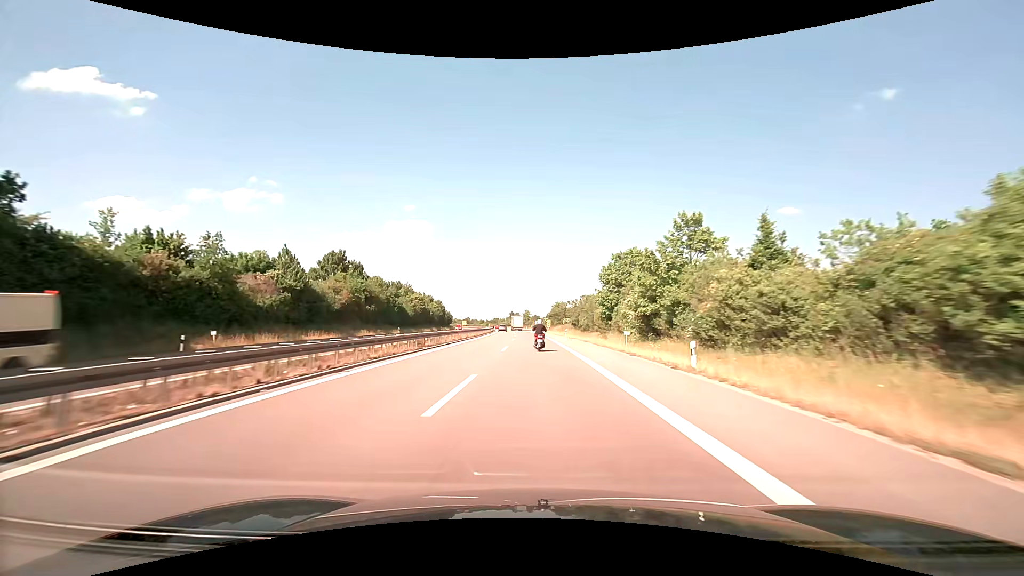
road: trunk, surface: asphalt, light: Day
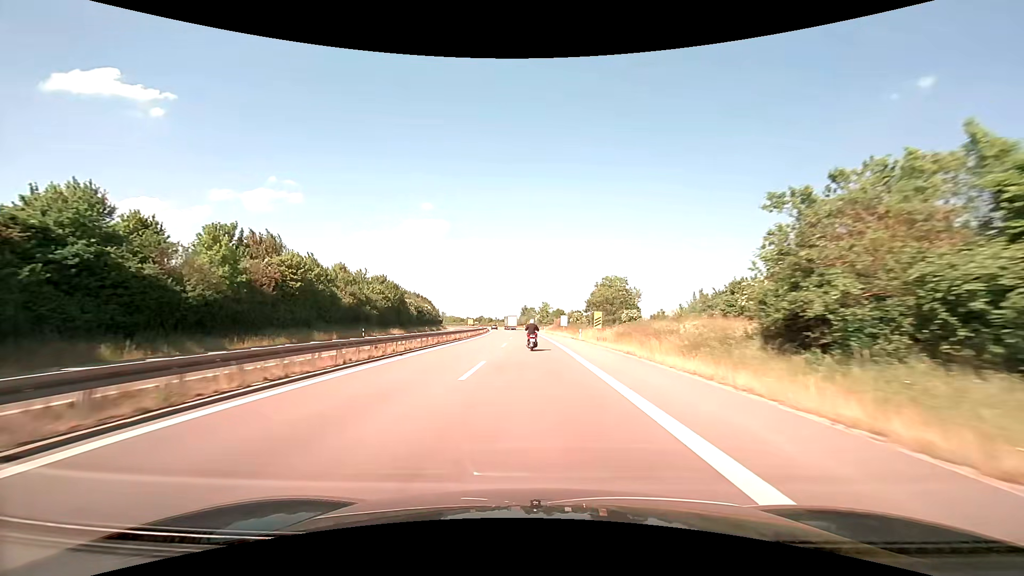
(-0.9, +67.7) m; -2°
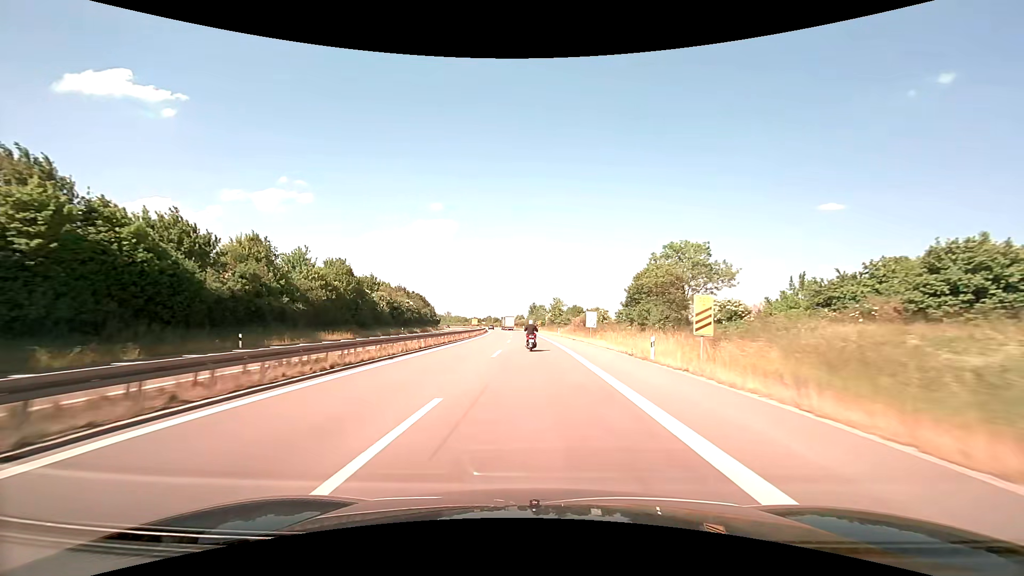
(-0.2, +27.2) m; -1°
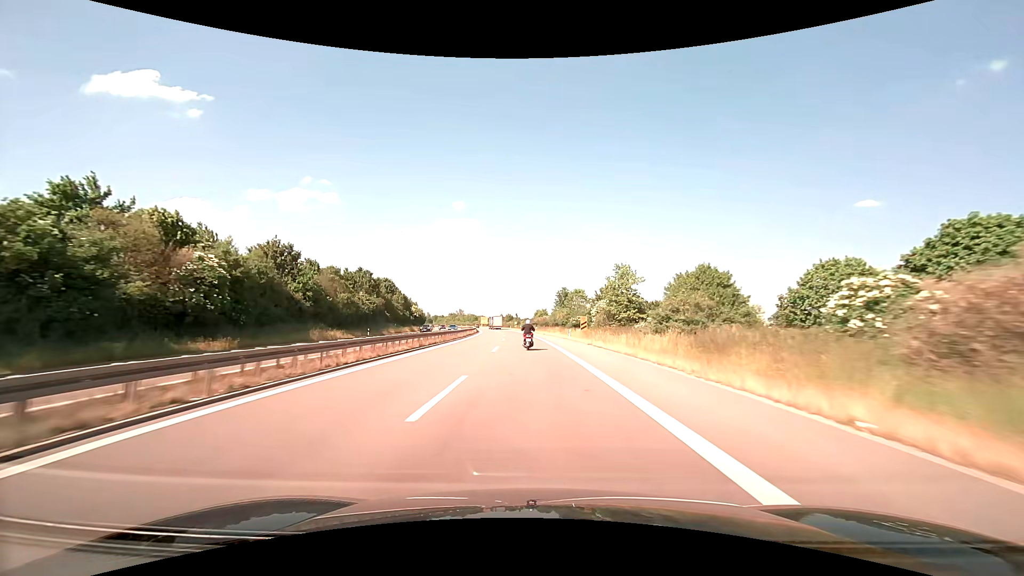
(-1.6, +68.5) m; -3°
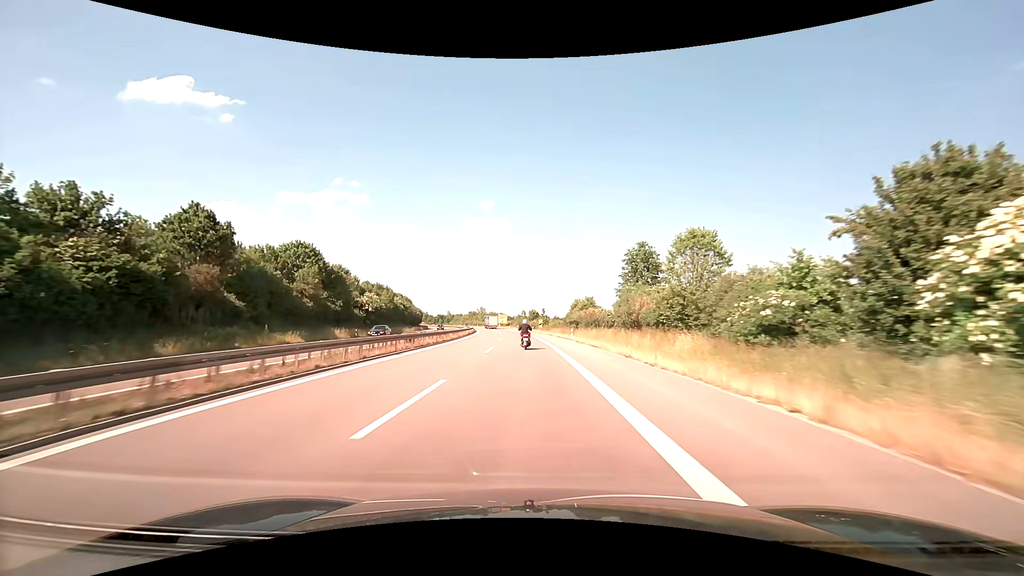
(-1.2, +55.4) m; -3°
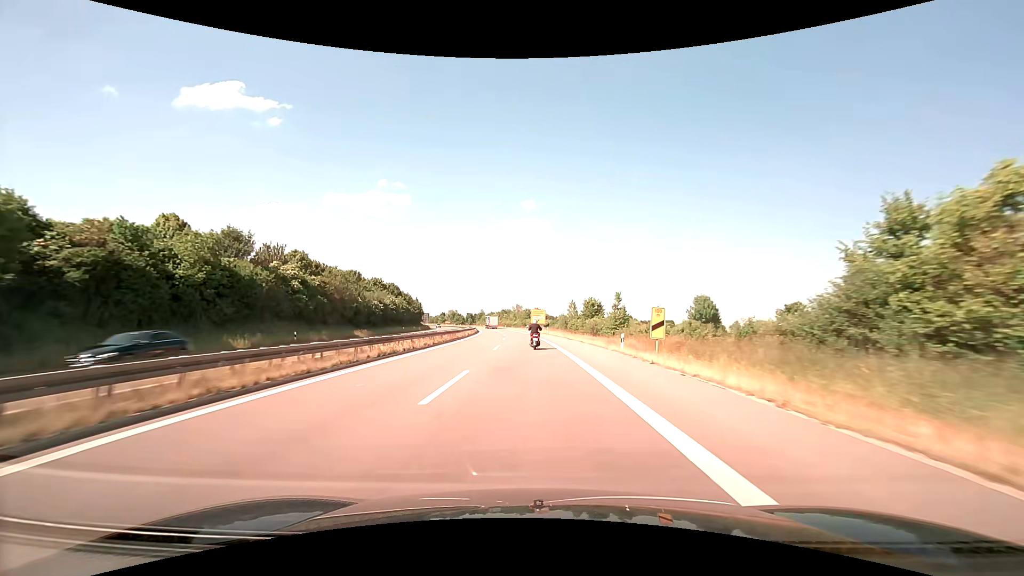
(-3.0, +70.1) m; -5°
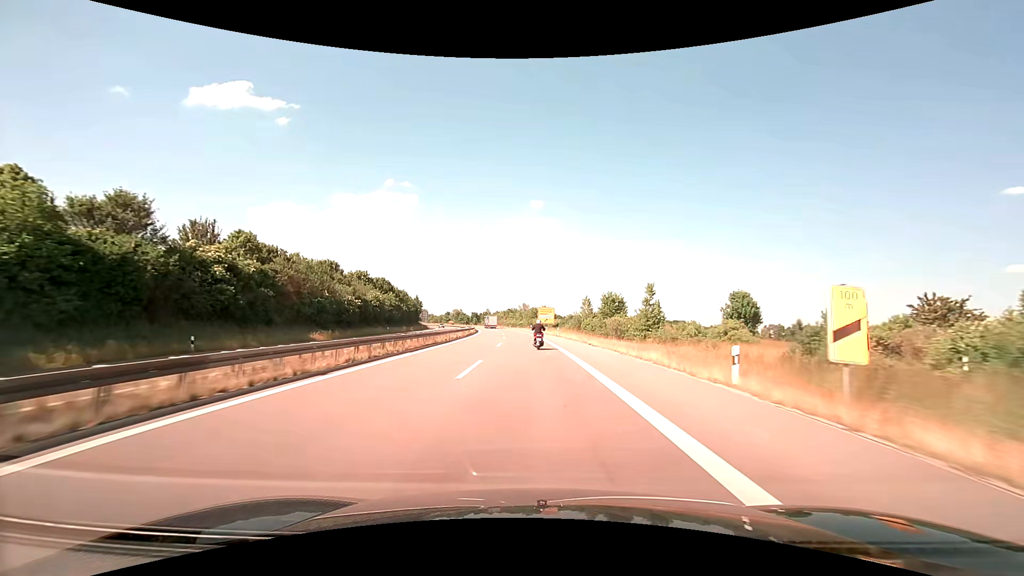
(-0.1, +14.1) m; -1°
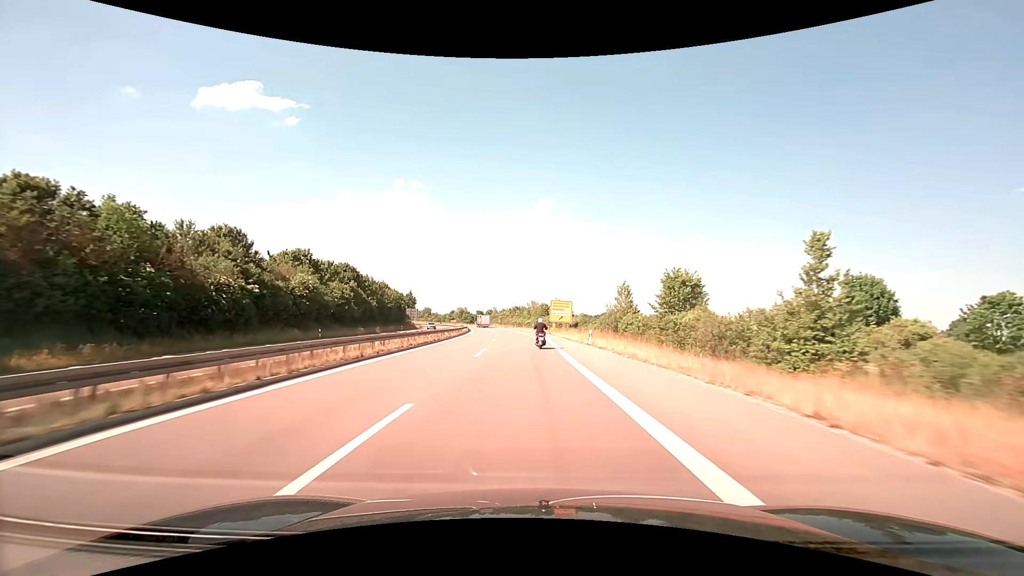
(-0.3, +28.3) m; -1°
(0, +10) (0, +20) (0, +30) (0, +40) (-1, +50) (-1, +60) (-1, +70) (-2, +80) (-3, +90) (-4, +100) m
